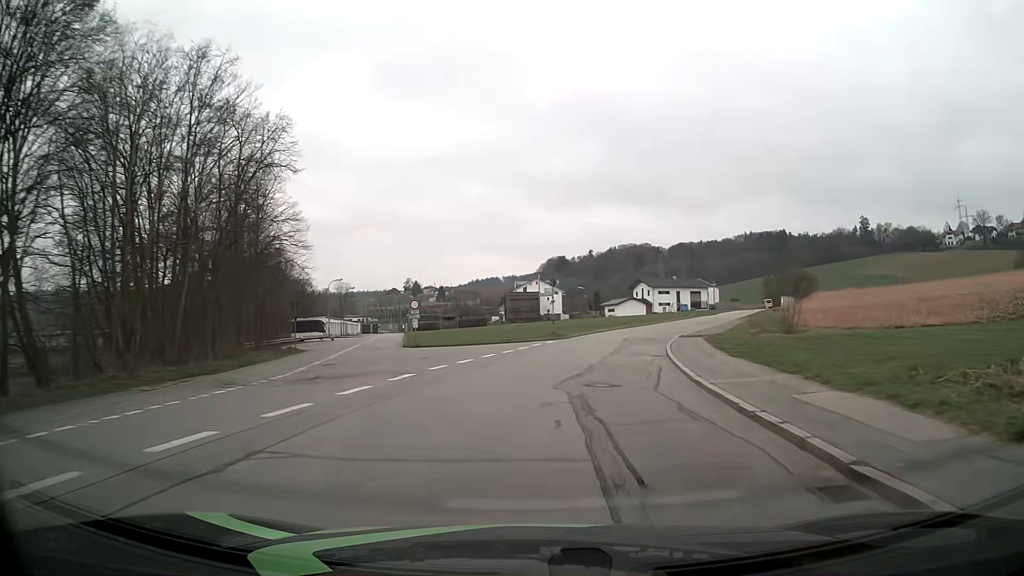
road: residential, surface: asphalt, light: Day
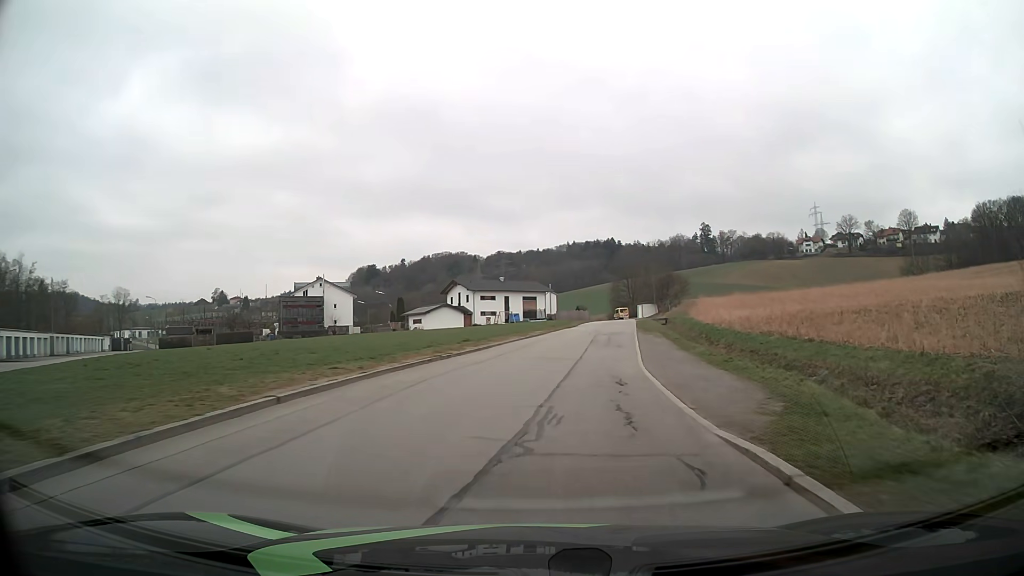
(+5.1, +37.1) m; +15°
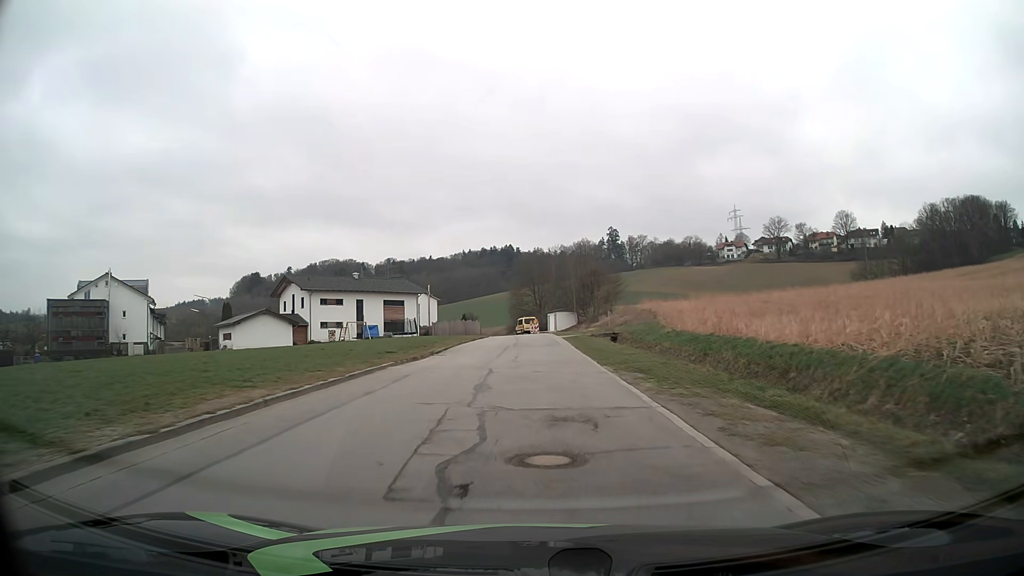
(+3.8, +37.3) m; +9°
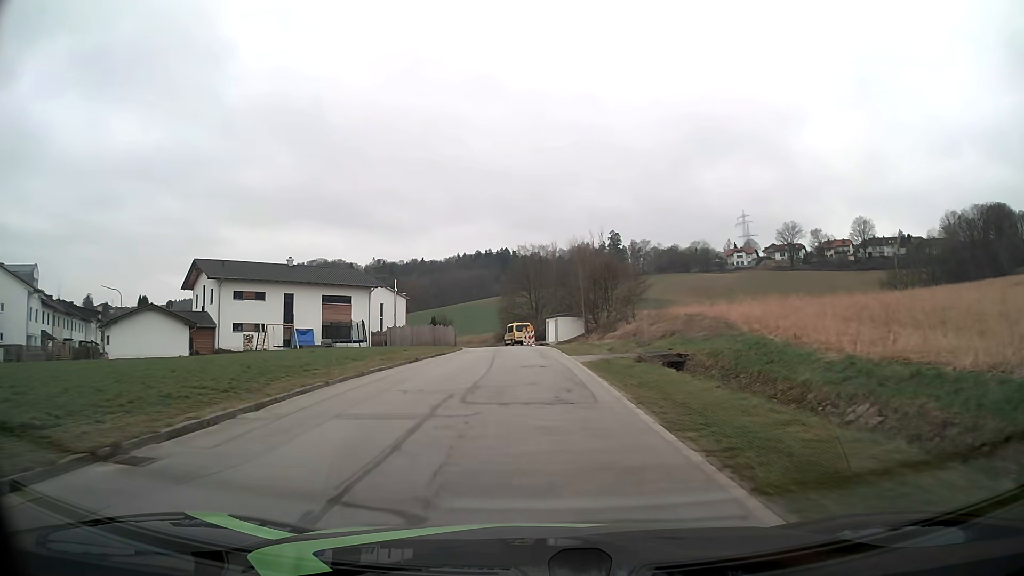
(+0.1, +22.5) m; 0°
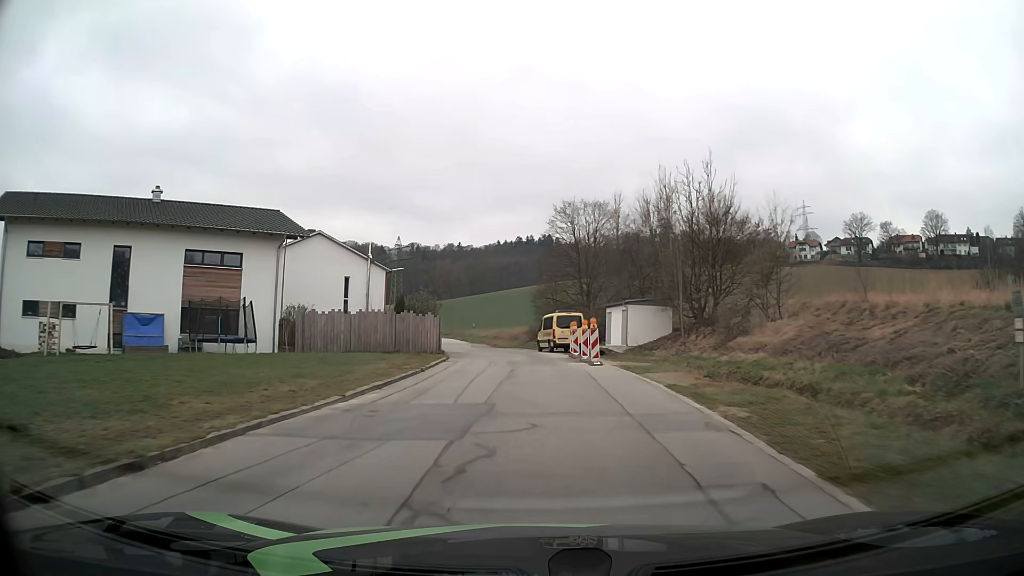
(-0.6, +30.2) m; -3°
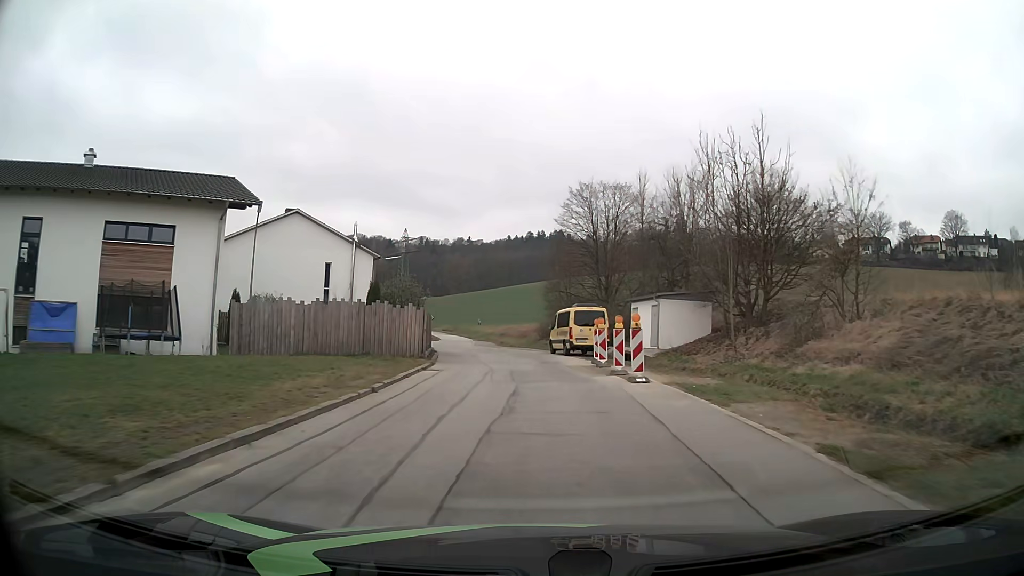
(-0.1, +7.6) m; -1°
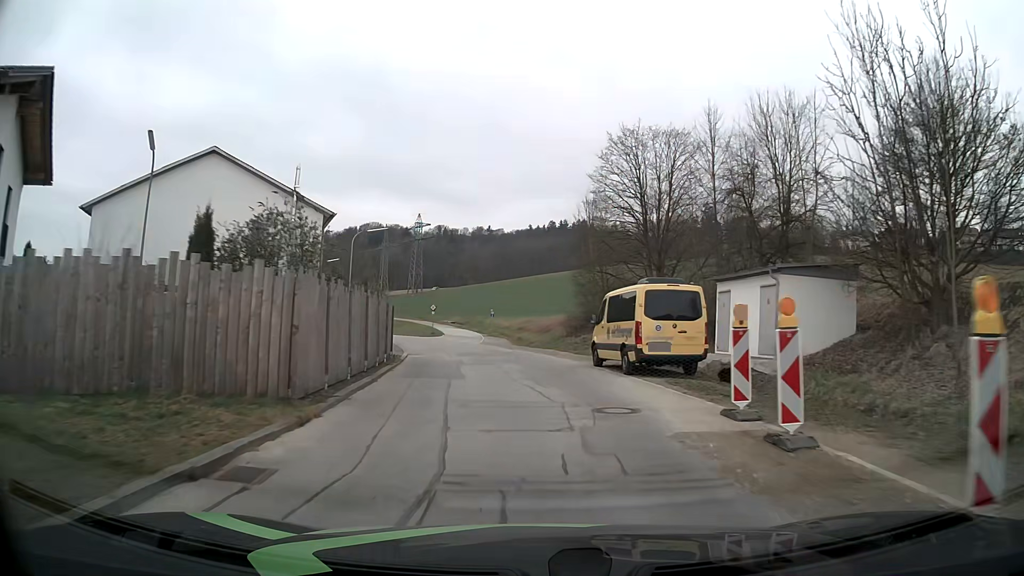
(-0.1, +15.3) m; -1°
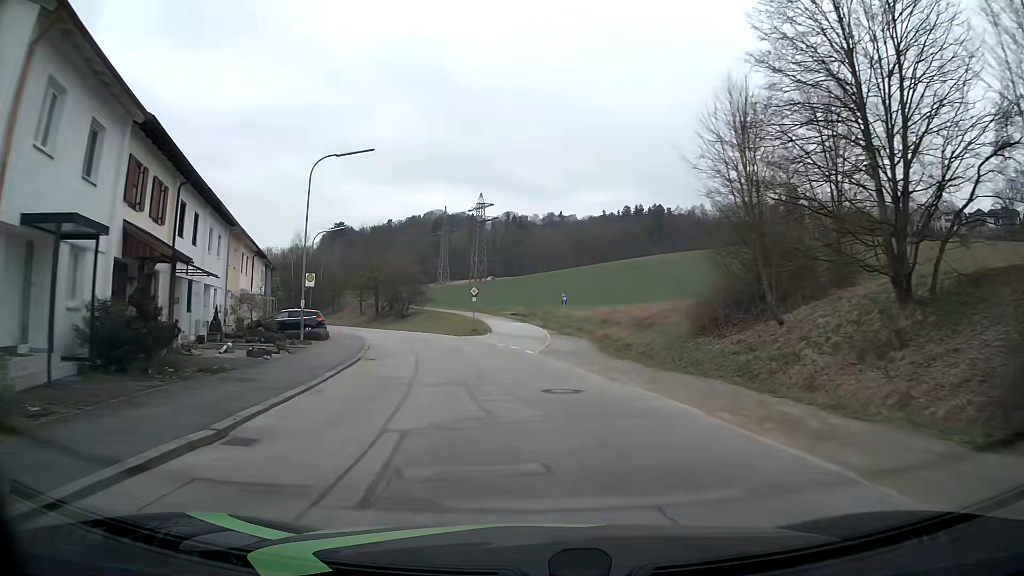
(-1.3, +23.1) m; -6°
(0, +10) (-1, +20) (-3, +30) (-6, +39) (-9, +49) (-13, +58) (-17, +67) (-22, +76) (-28, +84) (-34, +92) m
